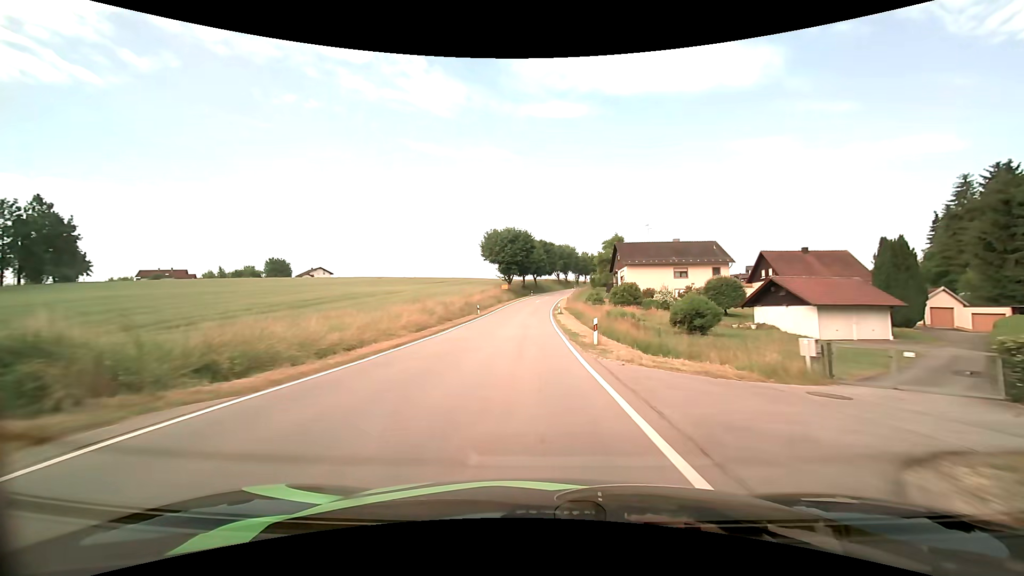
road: tertiary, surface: asphalt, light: Day
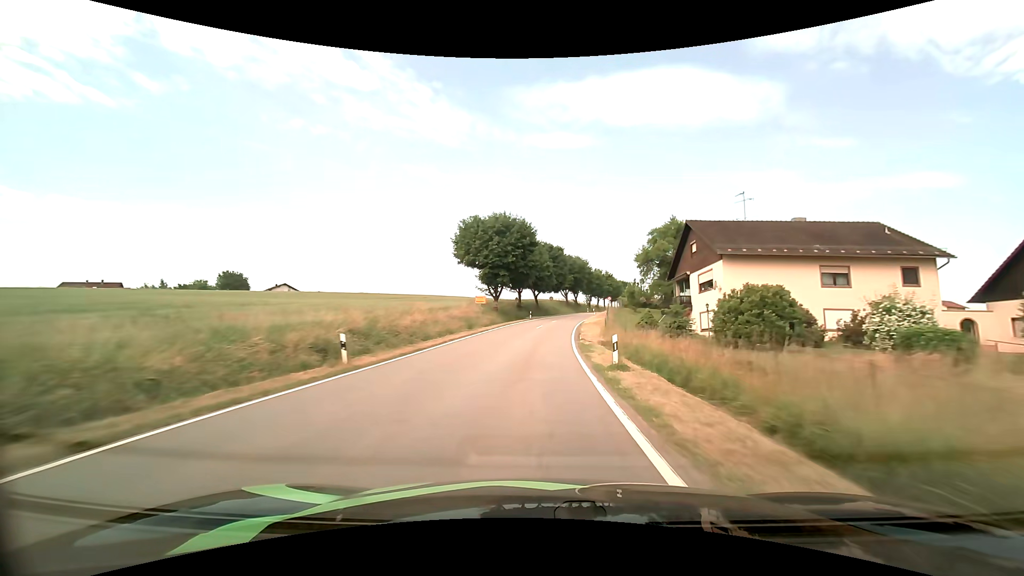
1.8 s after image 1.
(-0.3, +34.0) m; 0°
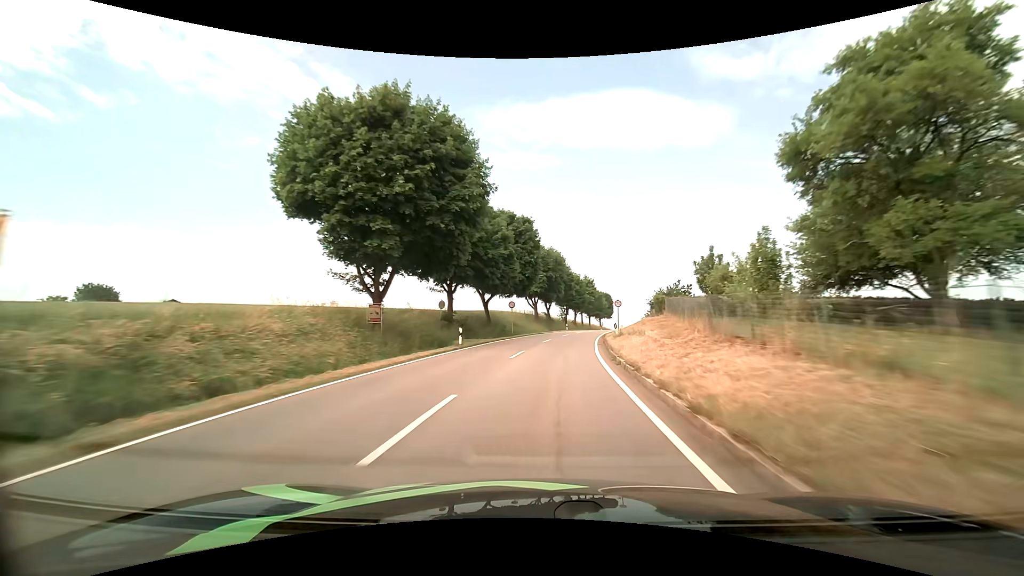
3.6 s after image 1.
(+1.0, +36.8) m; +4°
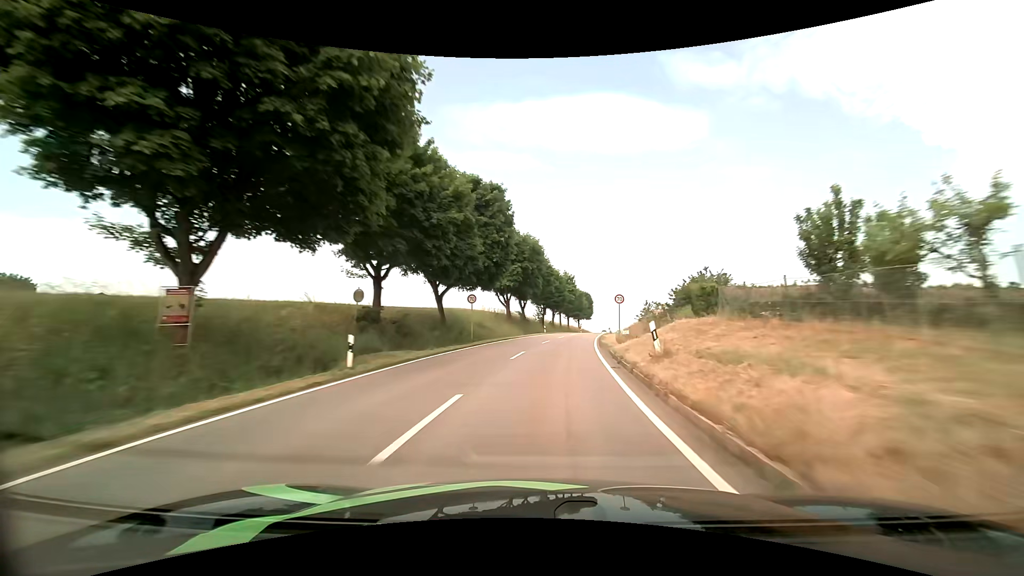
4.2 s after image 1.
(+0.3, +12.5) m; +3°
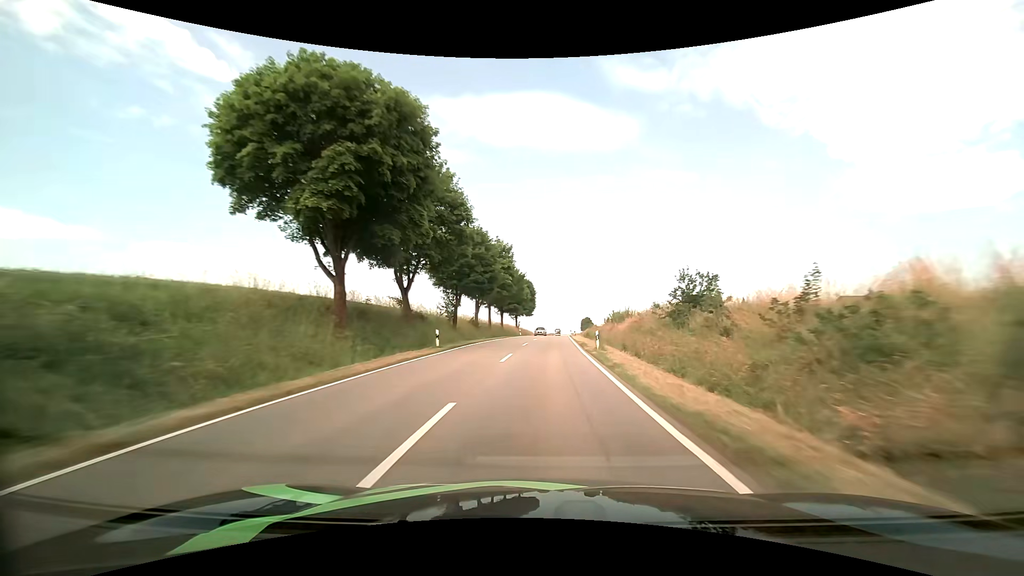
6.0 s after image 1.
(+2.7, +37.6) m; +7°
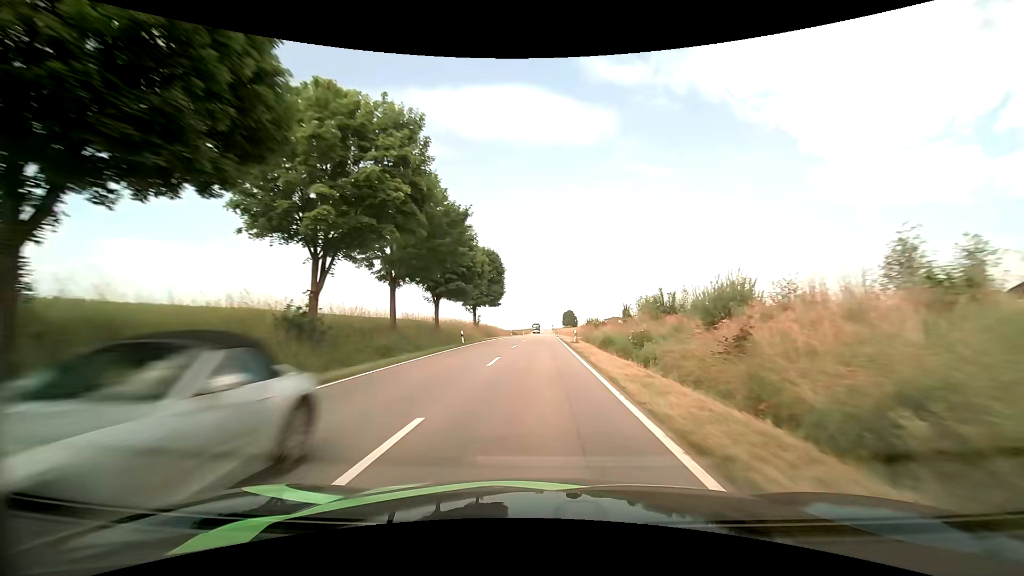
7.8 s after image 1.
(+1.4, +38.1) m; +3°
(0, +10) (0, +20) (0, +30) (0, +40) (0, +50) (0, +60) (0, +70) (+1, +80) (+1, +90) (+1, +100) m
